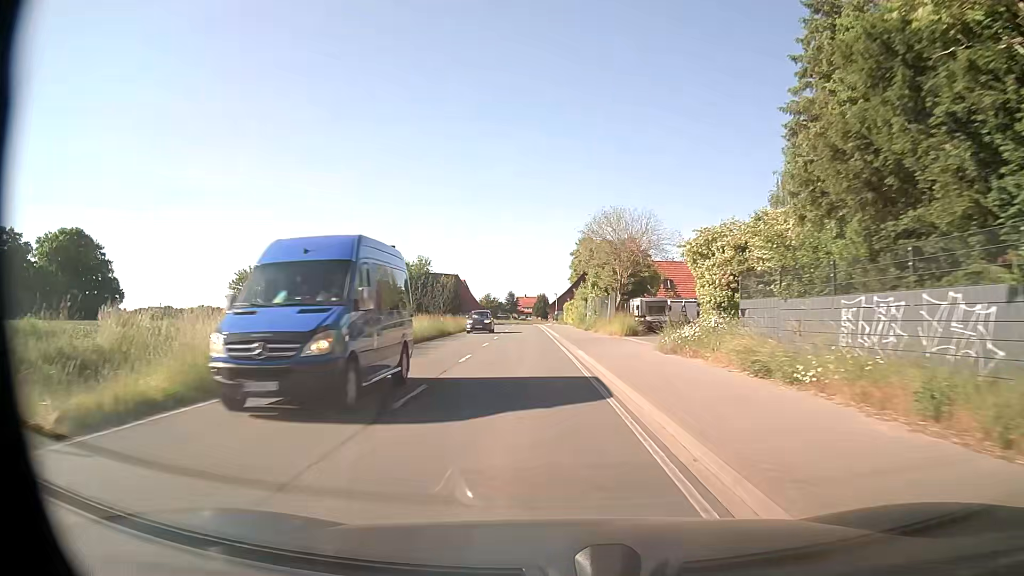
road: secondary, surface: asphalt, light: Day
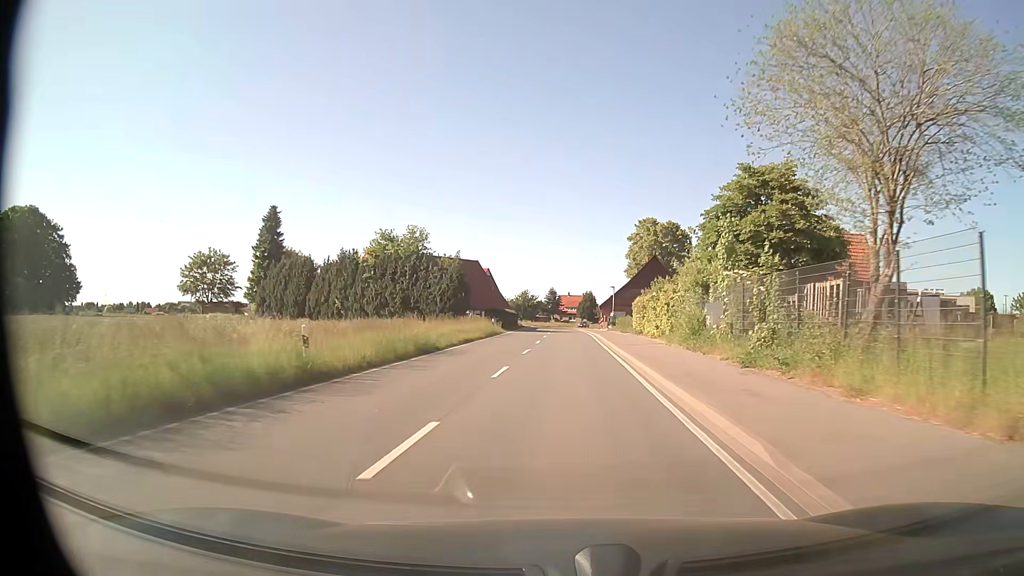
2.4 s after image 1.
(-1.5, +31.6) m; -4°
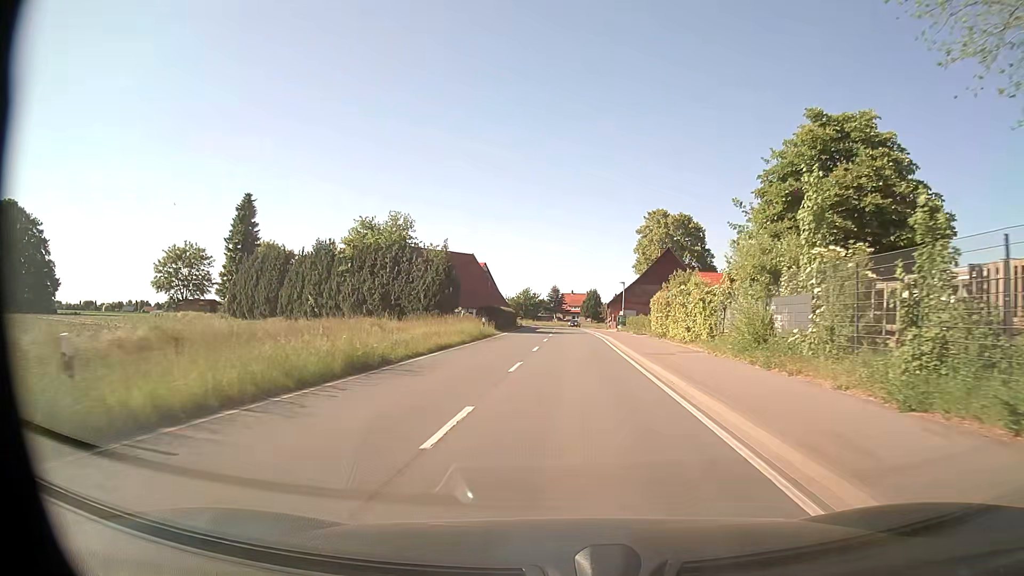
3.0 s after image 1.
(0.0, +7.9) m; -1°
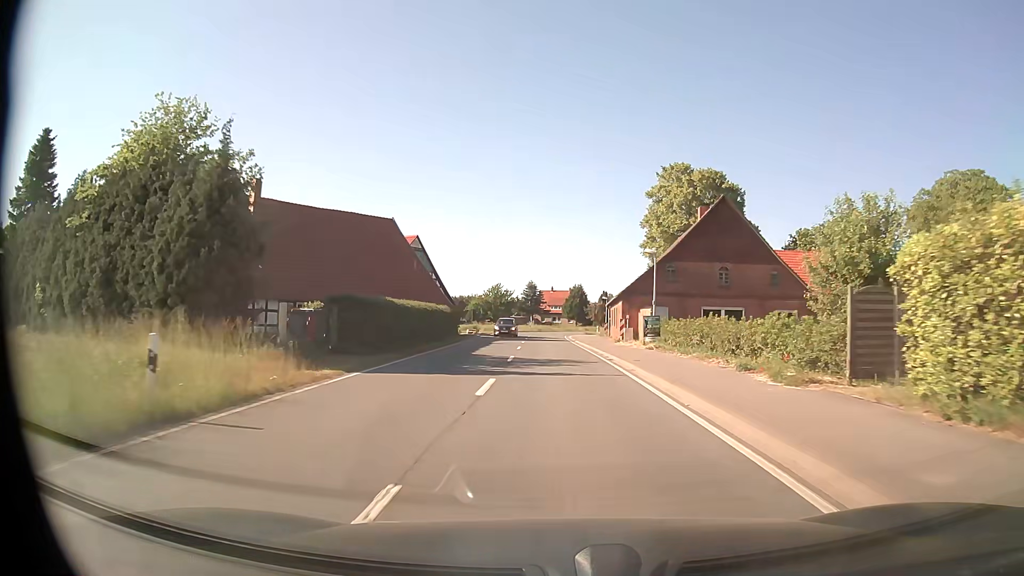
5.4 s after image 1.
(+0.7, +31.8) m; +2°
